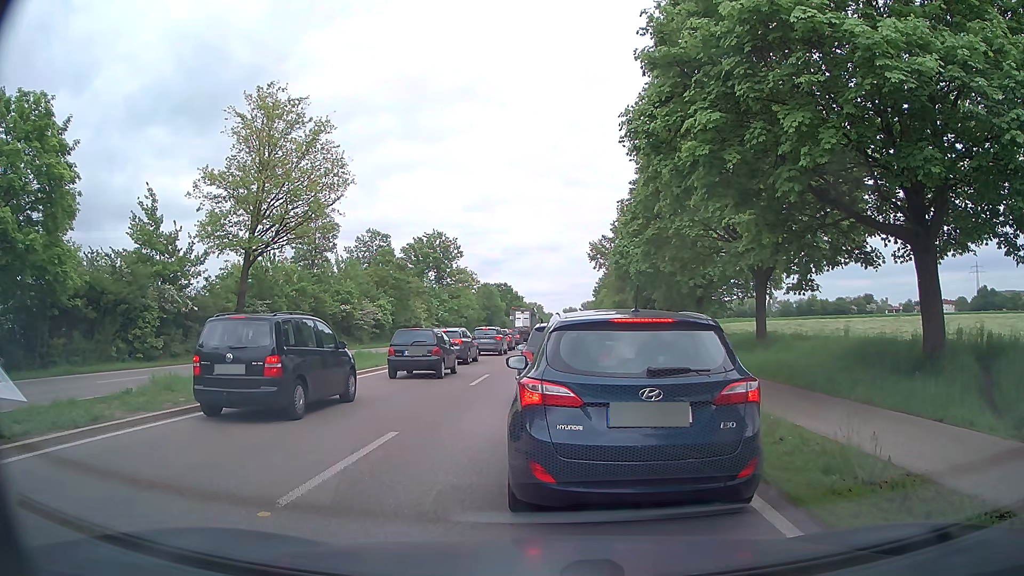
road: primary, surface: asphalt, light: Day
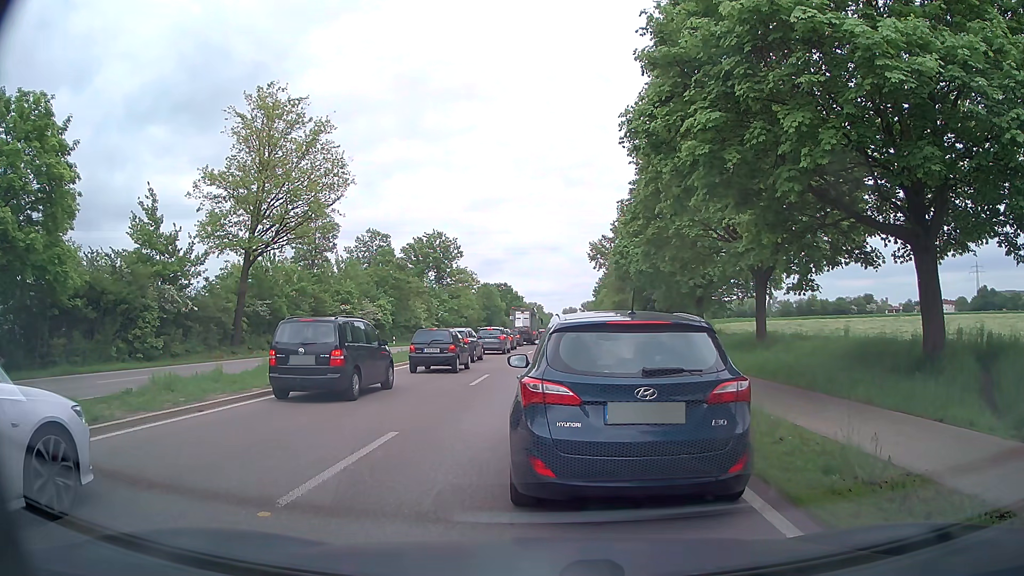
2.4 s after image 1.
(0.0, 0.0) m; 0°
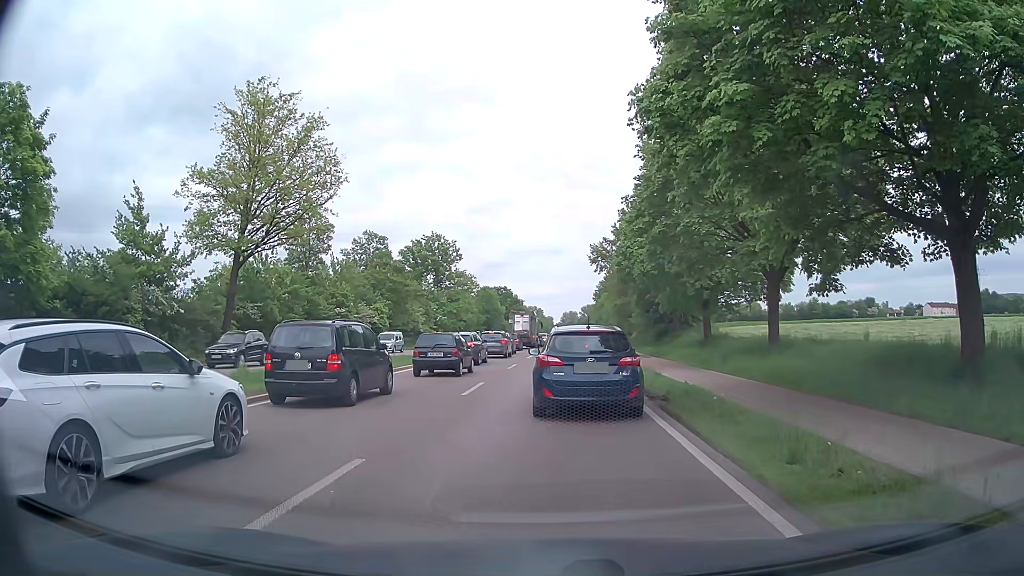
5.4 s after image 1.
(0.0, +1.9) m; -2°
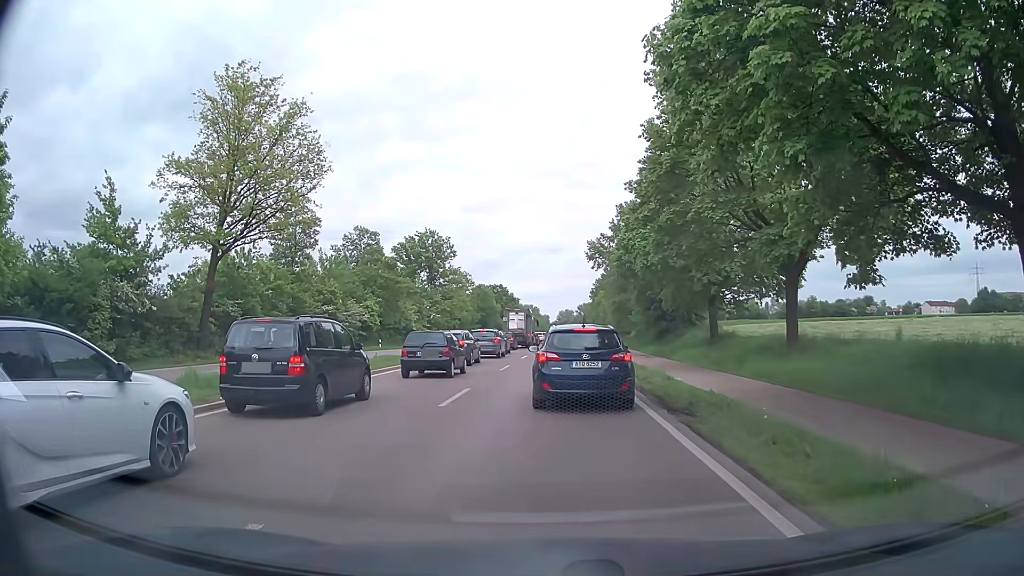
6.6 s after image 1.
(0.0, +2.8) m; -1°
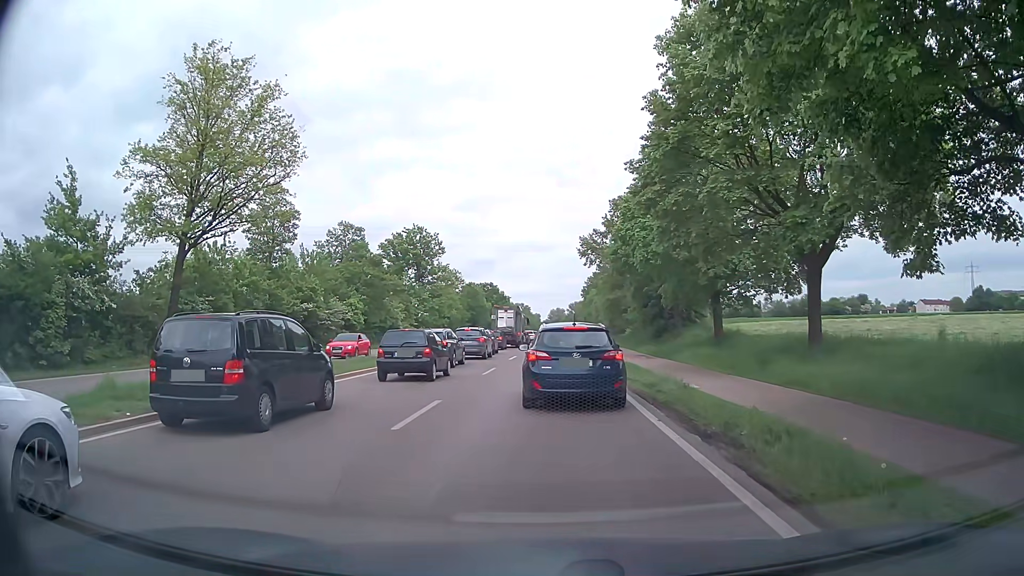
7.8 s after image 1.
(+0.2, +3.2) m; +3°
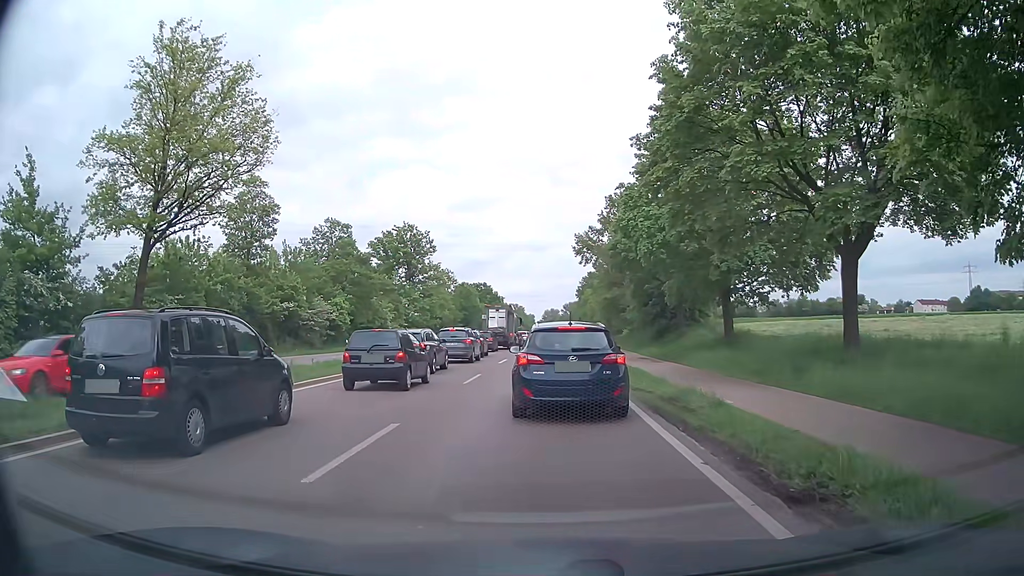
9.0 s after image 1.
(0.0, +3.3) m; 0°
